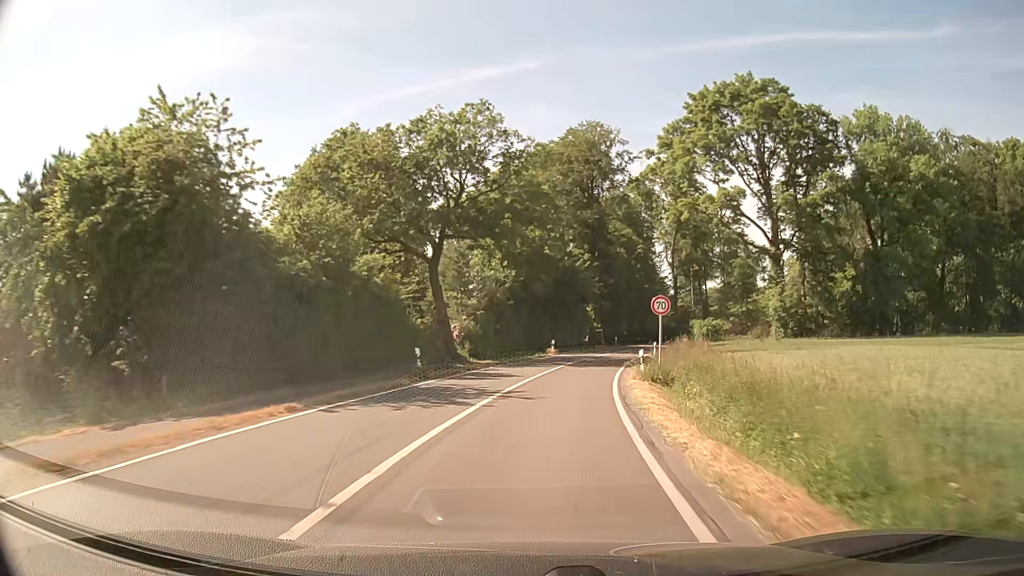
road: secondary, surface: asphalt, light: Day
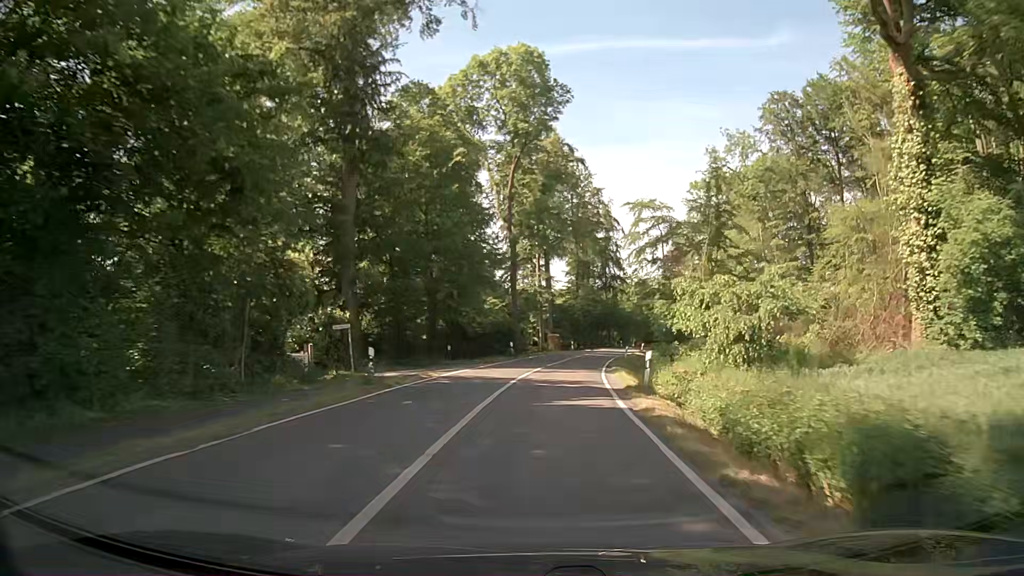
(+8.1, +53.4) m; +17°
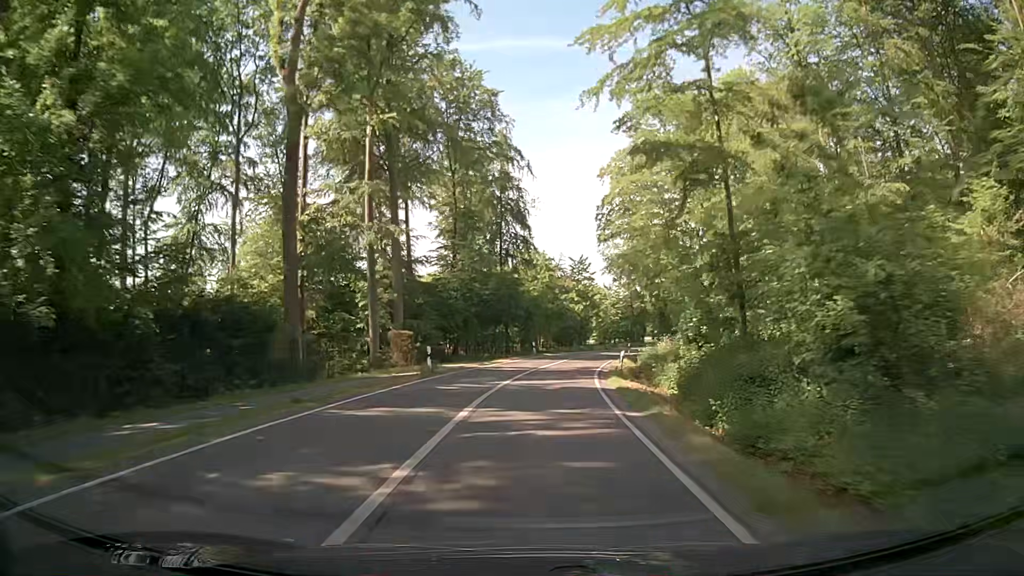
(+3.6, +43.0) m; +10°
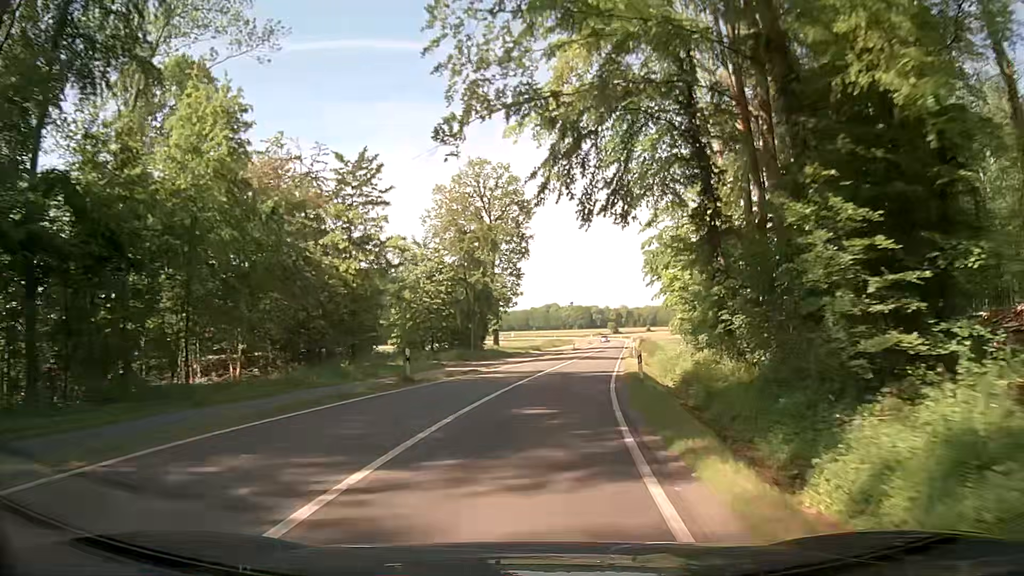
(+6.3, +53.6) m; +15°
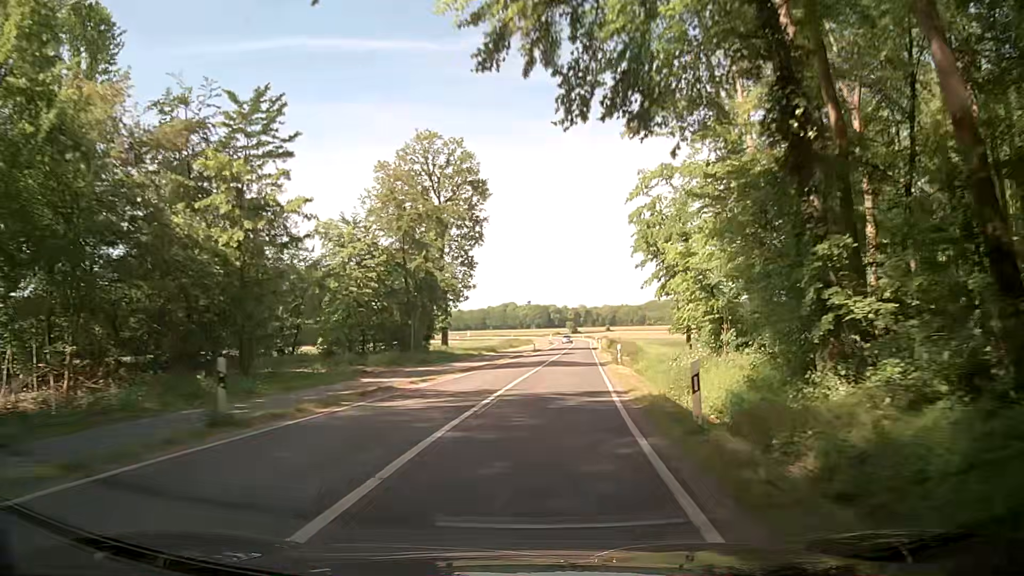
(+0.3, +10.8) m; +3°
